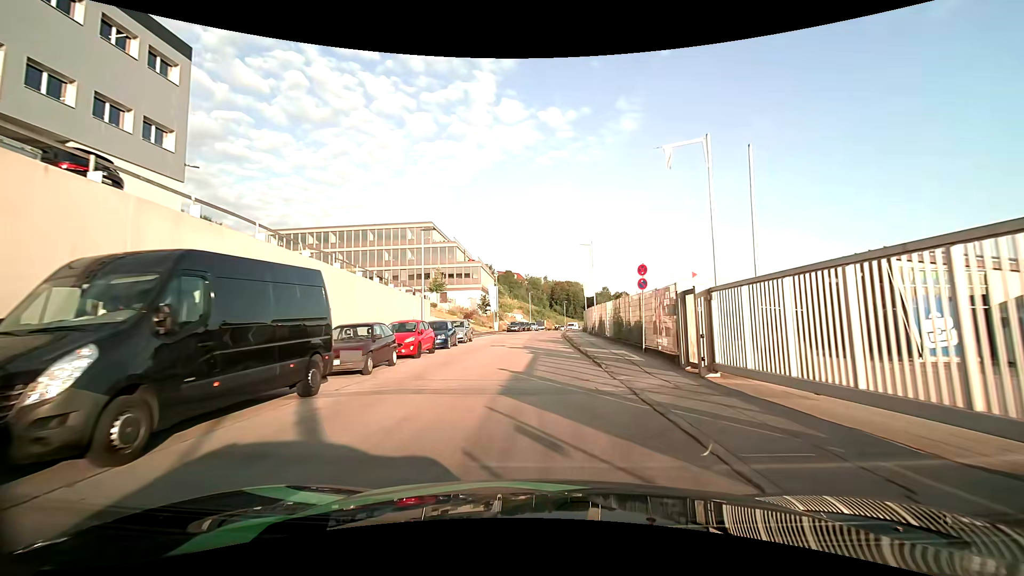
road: residential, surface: asphalt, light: Day
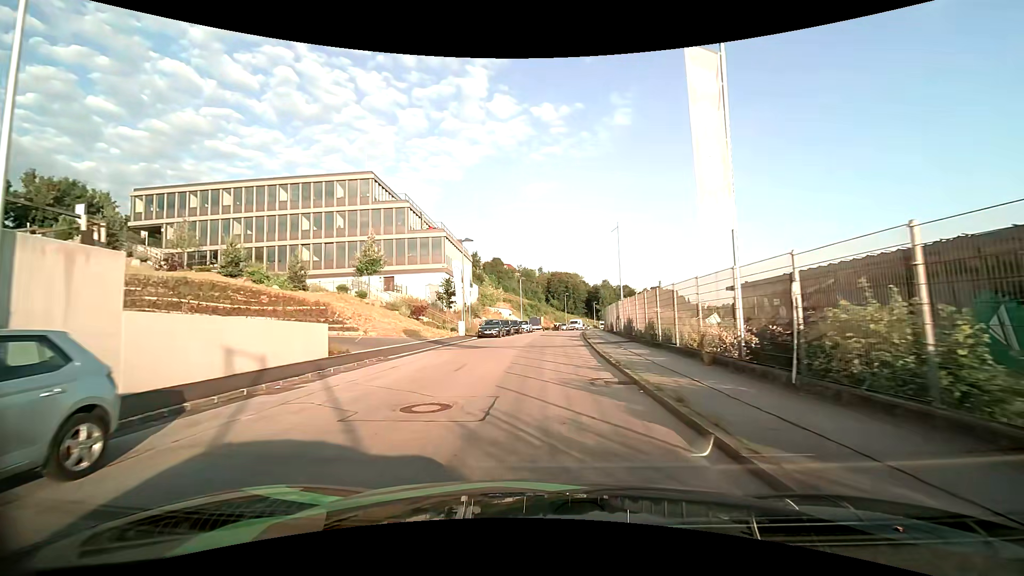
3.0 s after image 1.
(+0.3, +28.4) m; +1°
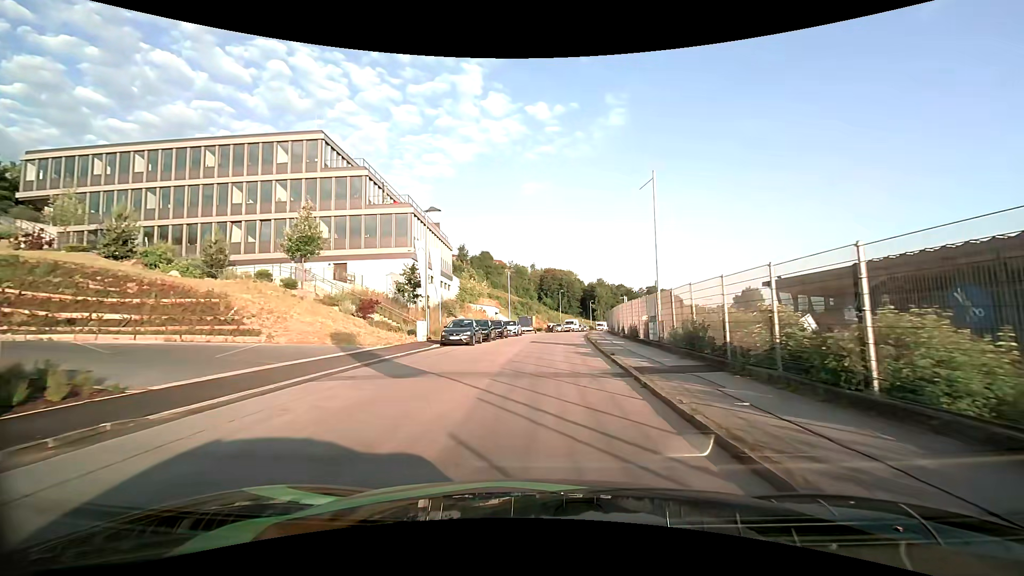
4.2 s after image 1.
(+0.1, +11.7) m; +1°
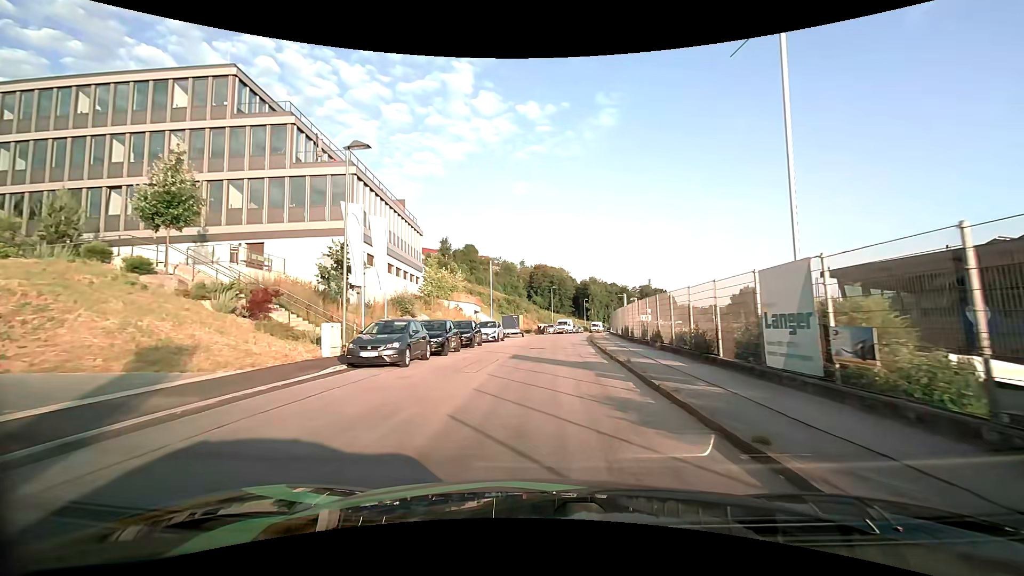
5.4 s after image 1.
(+0.1, +11.7) m; +1°
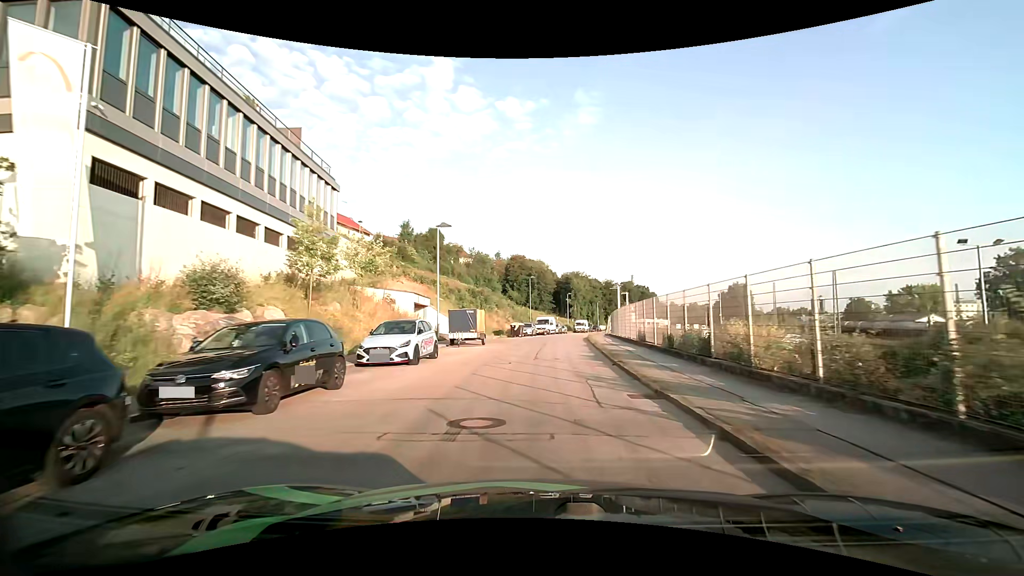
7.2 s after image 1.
(+0.4, +17.5) m; +3°
(0, +10) (0, +20) (+1, +30) (+2, +40) (+3, +50) (+4, +60) (+6, +70) (+8, +79) (+10, +89) (+12, +99) m
